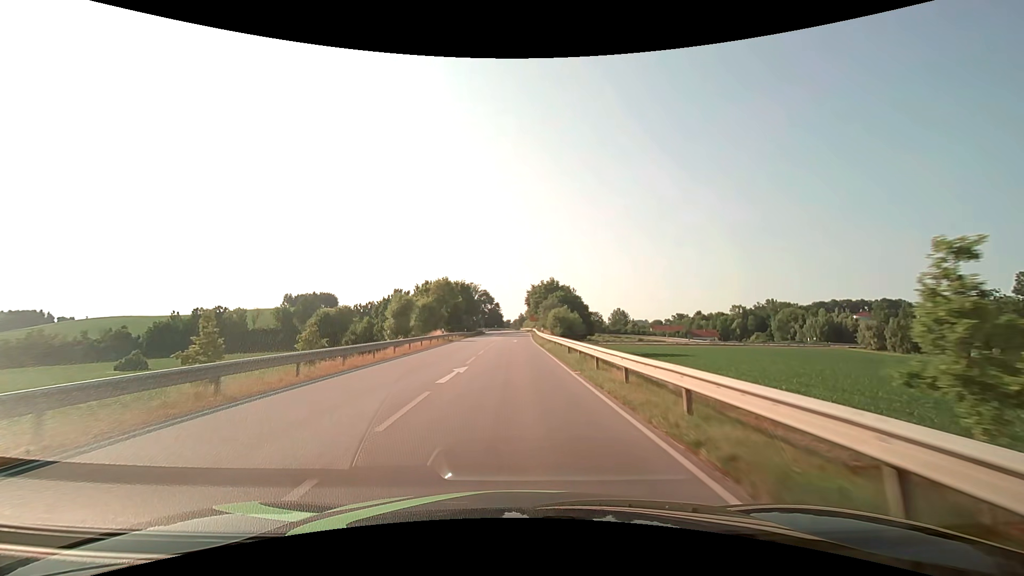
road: secondary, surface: asphalt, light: Day
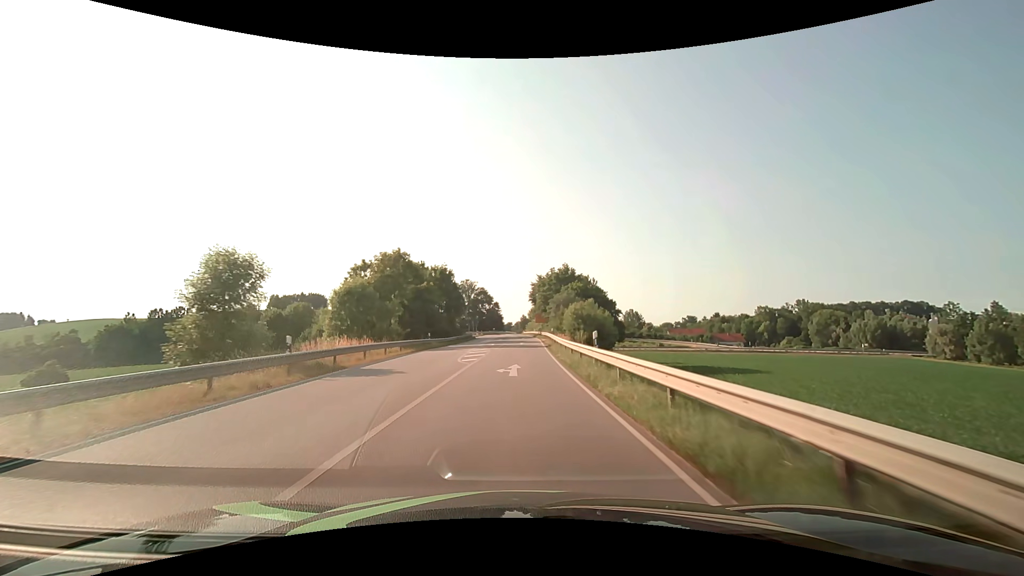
(-0.1, +31.9) m; 0°
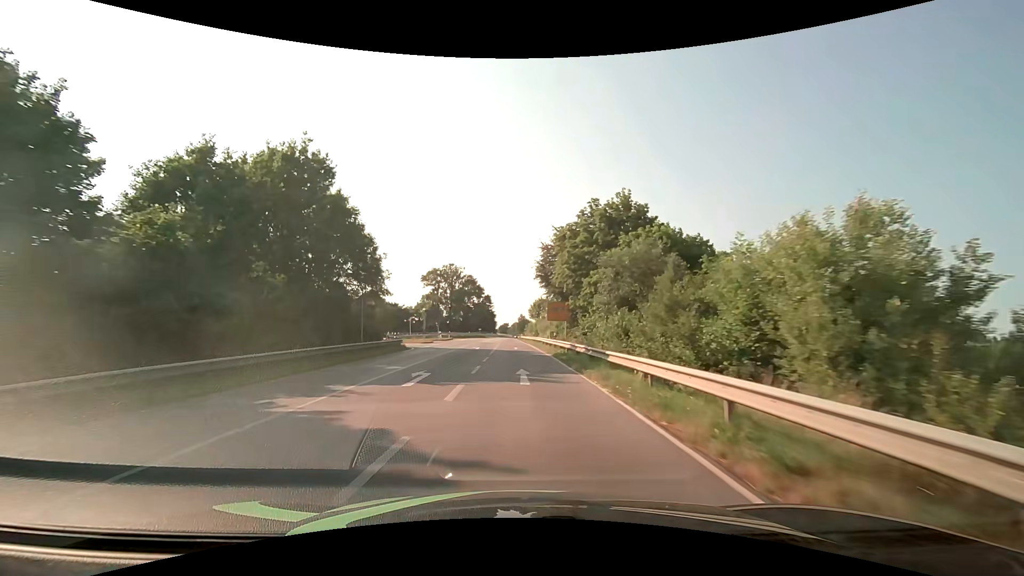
(+0.2, +53.3) m; 0°
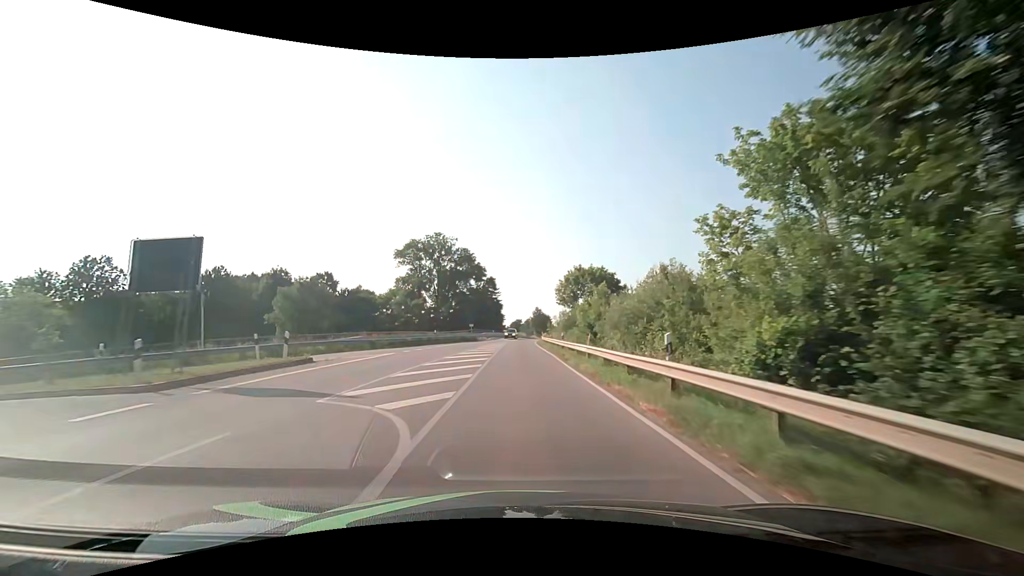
(-0.6, +53.7) m; -2°
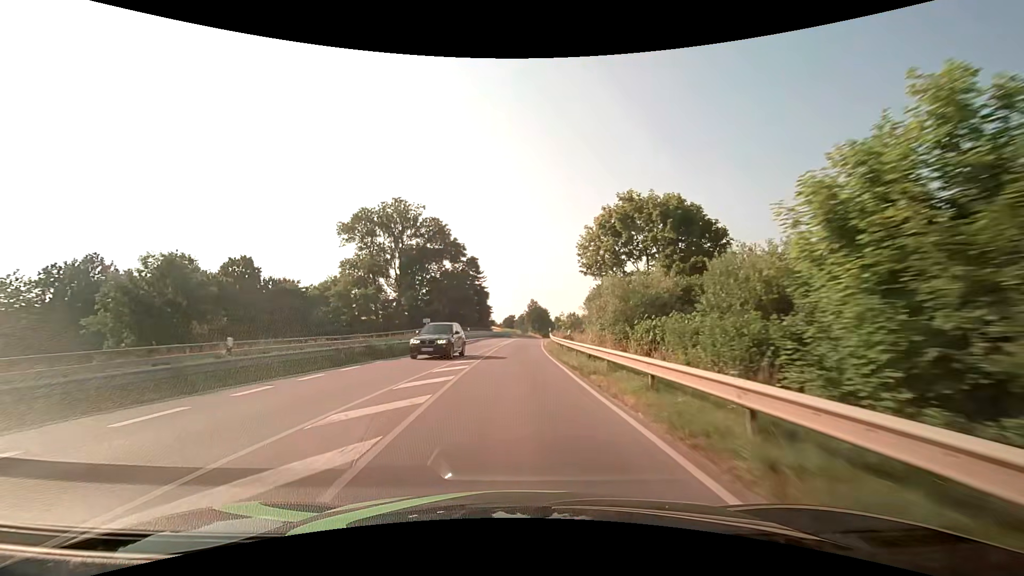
(+0.4, +32.4) m; +1°
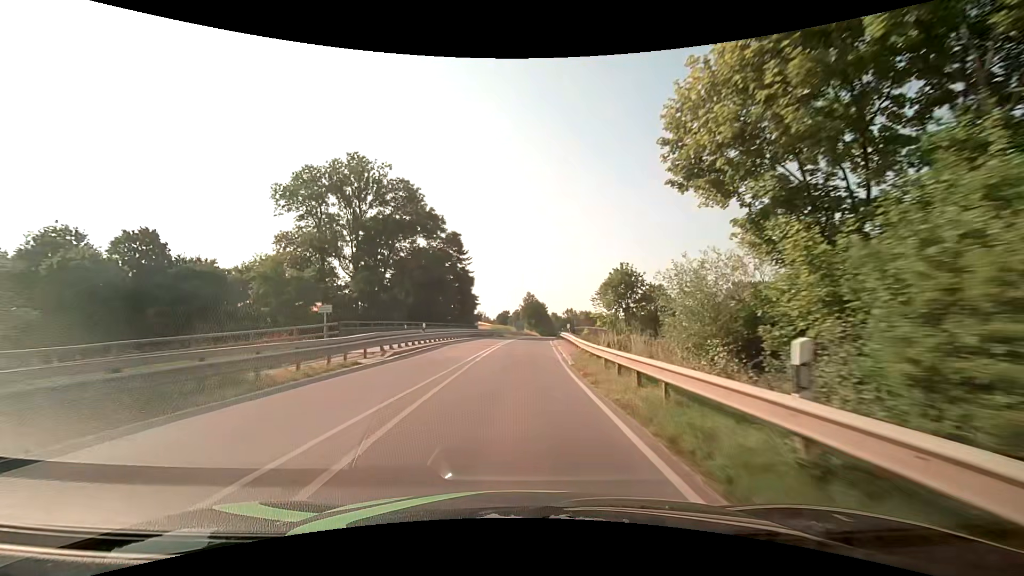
(0.0, +21.6) m; 0°
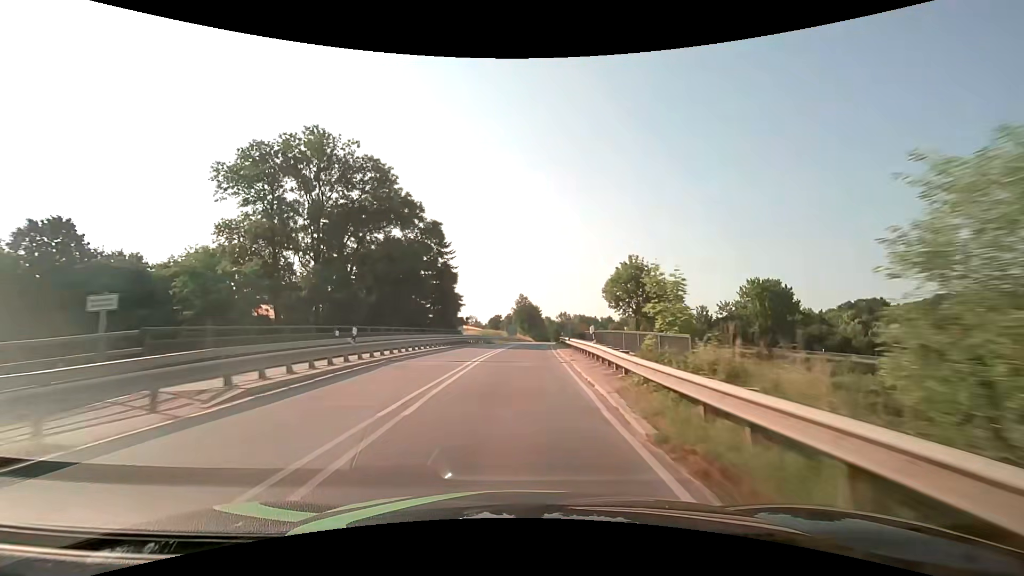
(+0.1, +10.8) m; +1°
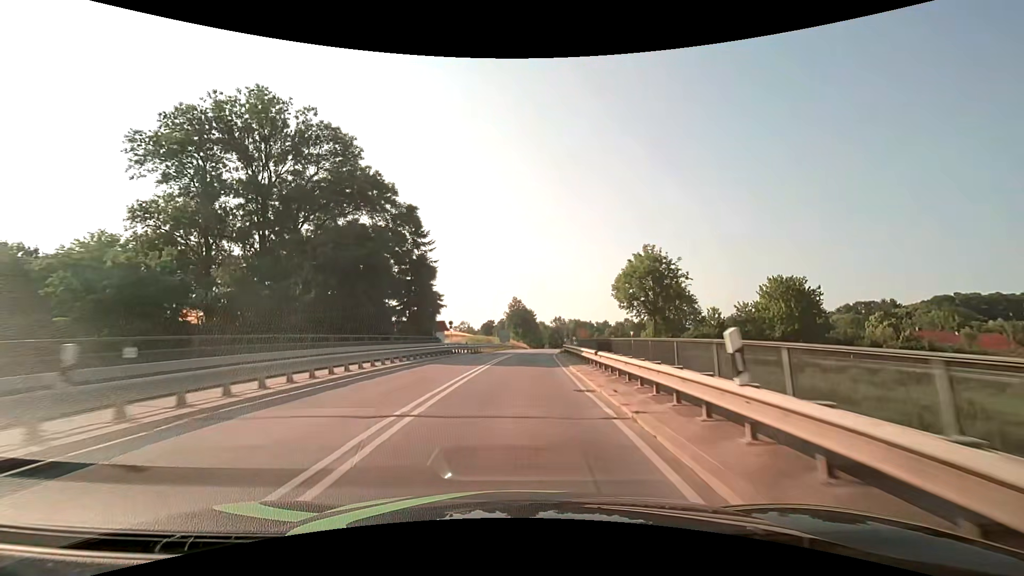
(0.0, +10.8) m; +1°
(0, +10) (0, +20) (+1, +30) (+1, +40) (+2, +50) (+3, +60) (+4, +70) (+5, +80) (+6, +90) (+7, +100) m
